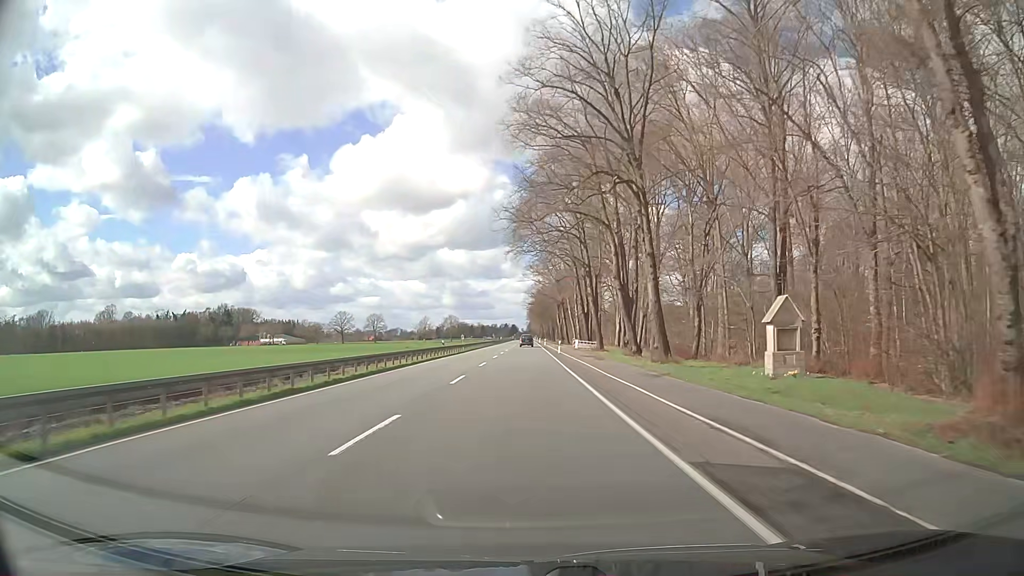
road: primary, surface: asphalt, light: Day
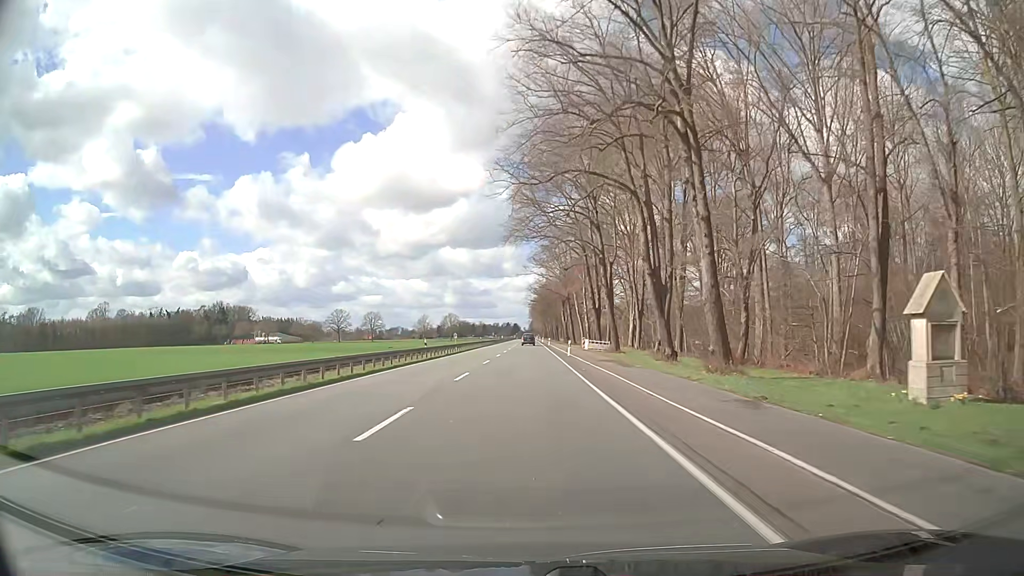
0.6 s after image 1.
(0.0, +11.1) m; 0°
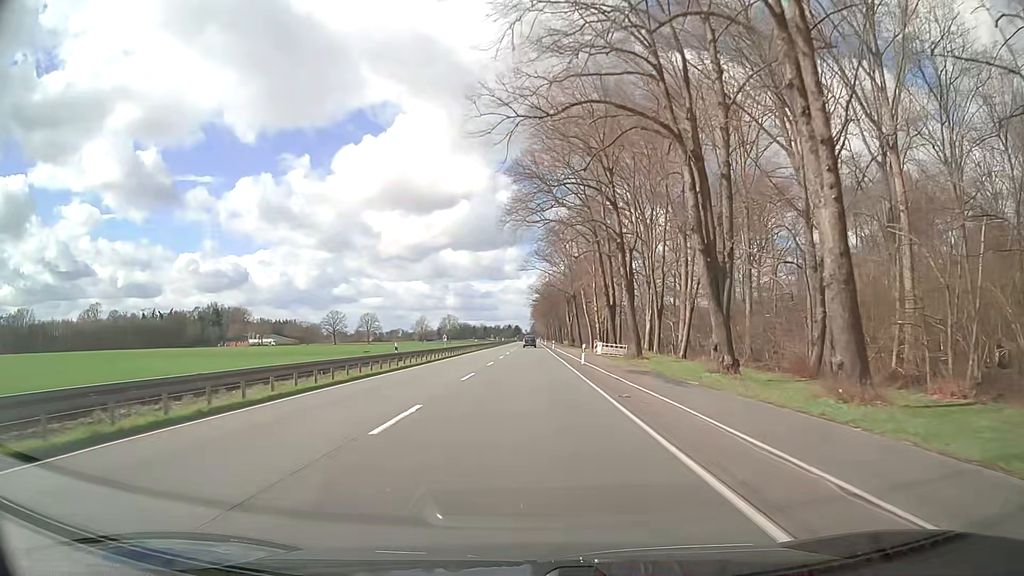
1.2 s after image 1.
(0.0, +11.1) m; 0°
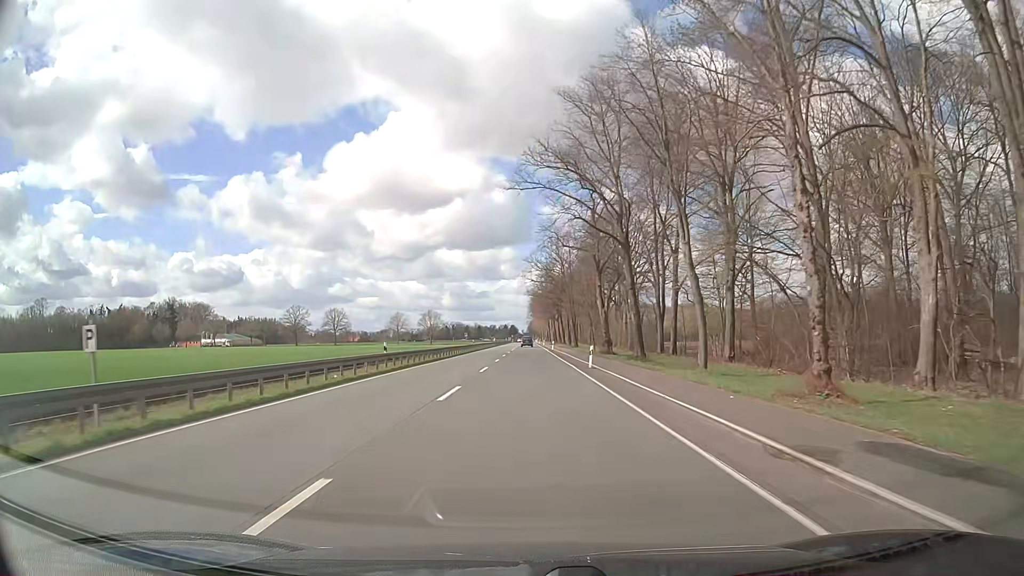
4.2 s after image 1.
(-0.1, +55.5) m; 0°
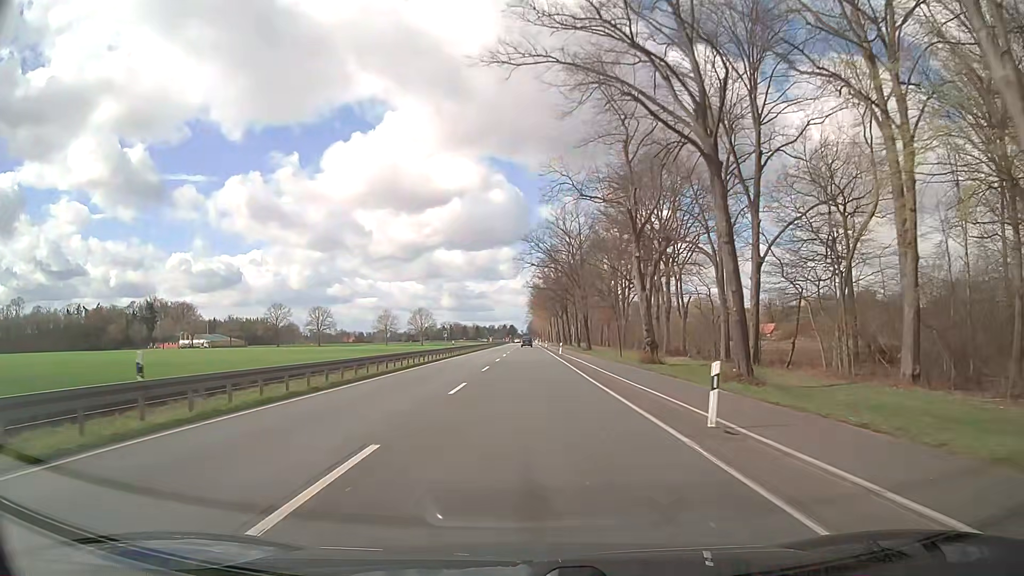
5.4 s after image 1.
(+0.1, +22.1) m; 0°
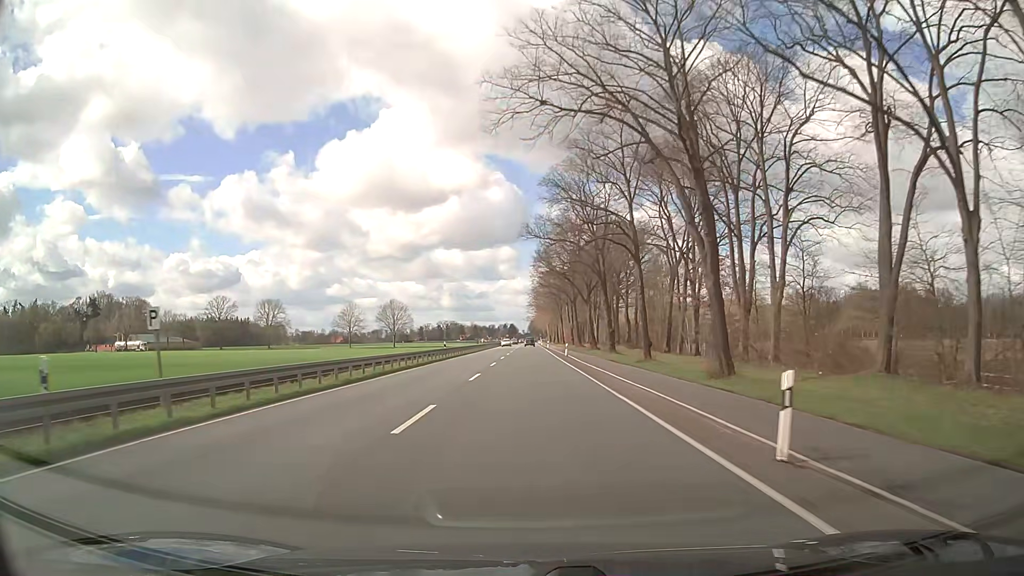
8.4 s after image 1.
(0.0, +55.4) m; 0°
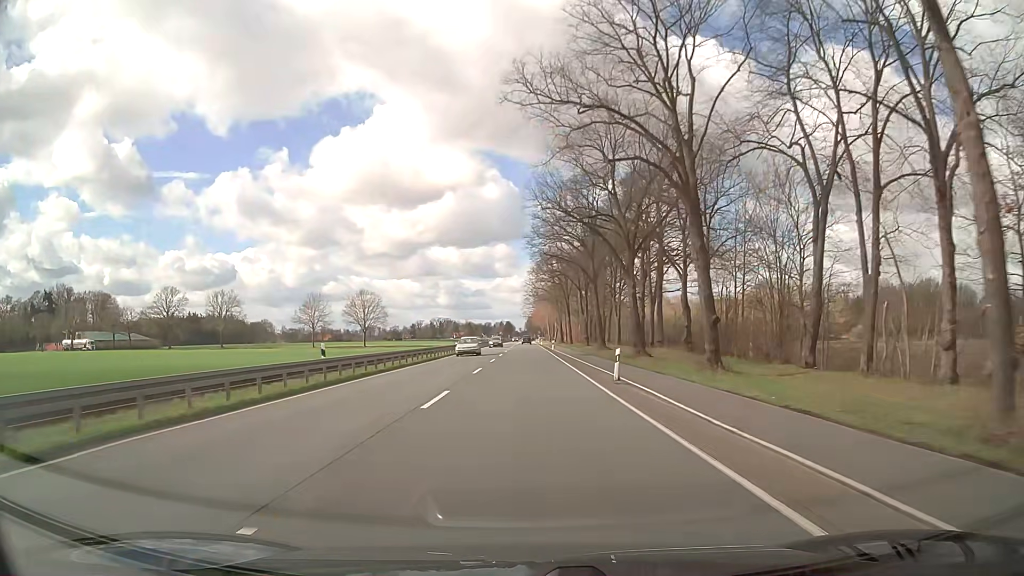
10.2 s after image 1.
(+0.1, +33.2) m; +1°
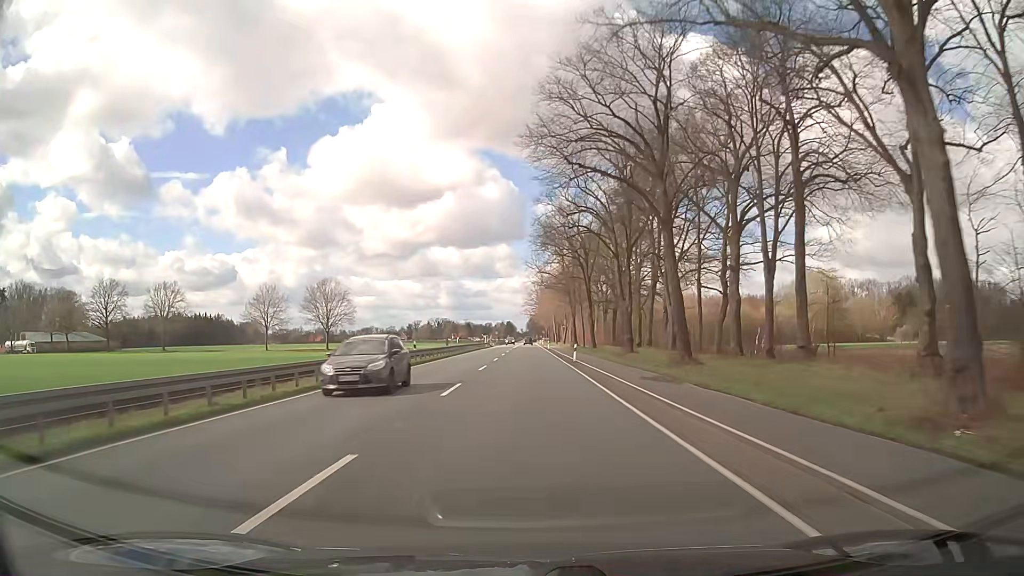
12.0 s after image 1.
(-0.2, +33.3) m; -1°
(0, +10) (0, +20) (0, +30) (0, +40) (0, +50) (0, +60) (0, +70) (0, +80) (0, +90) (0, +100) m
